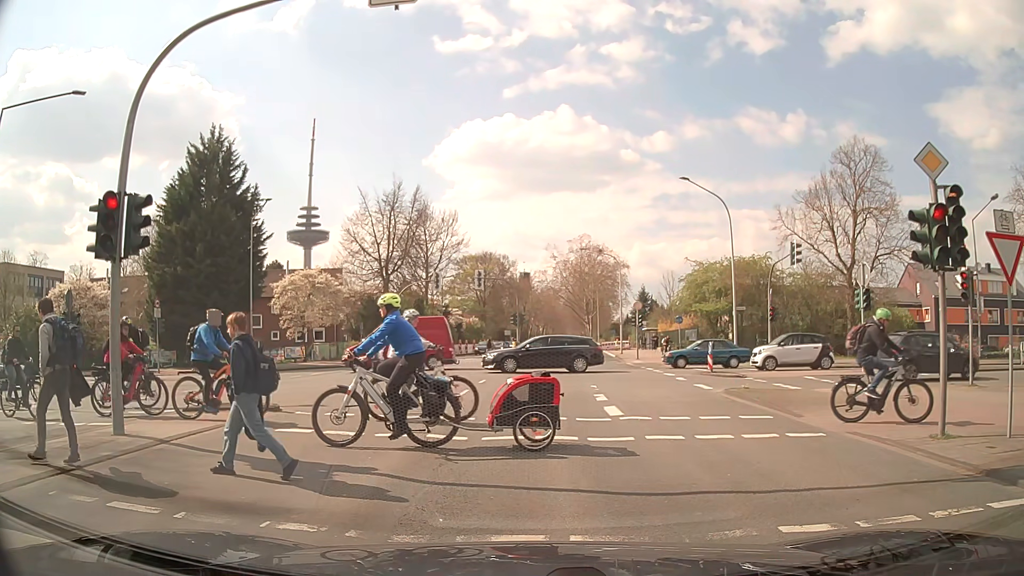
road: secondary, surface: asphalt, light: Day
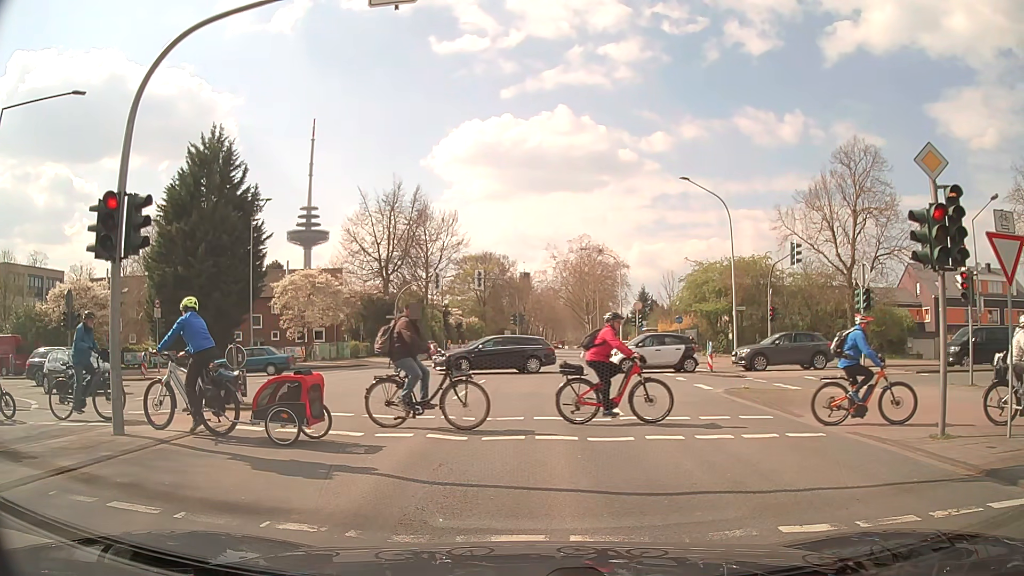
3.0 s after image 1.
(0.0, 0.0) m; 0°
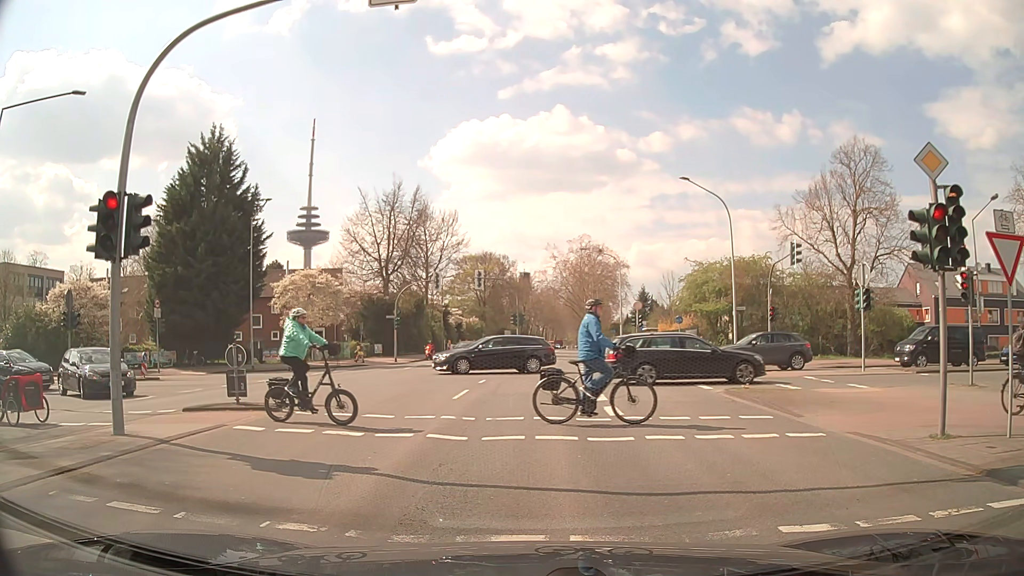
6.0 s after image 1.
(0.0, 0.0) m; 0°
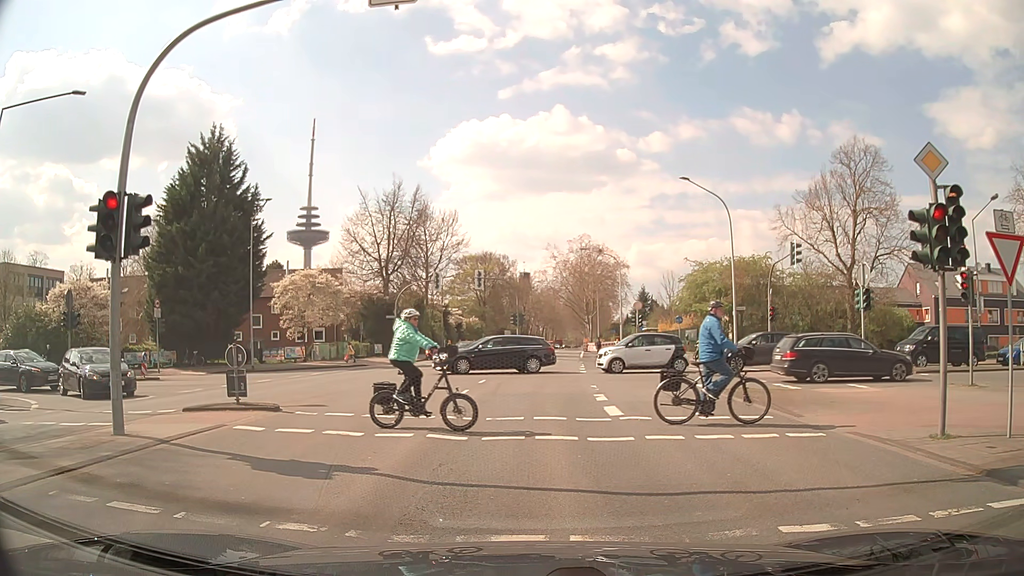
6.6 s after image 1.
(0.0, 0.0) m; 0°
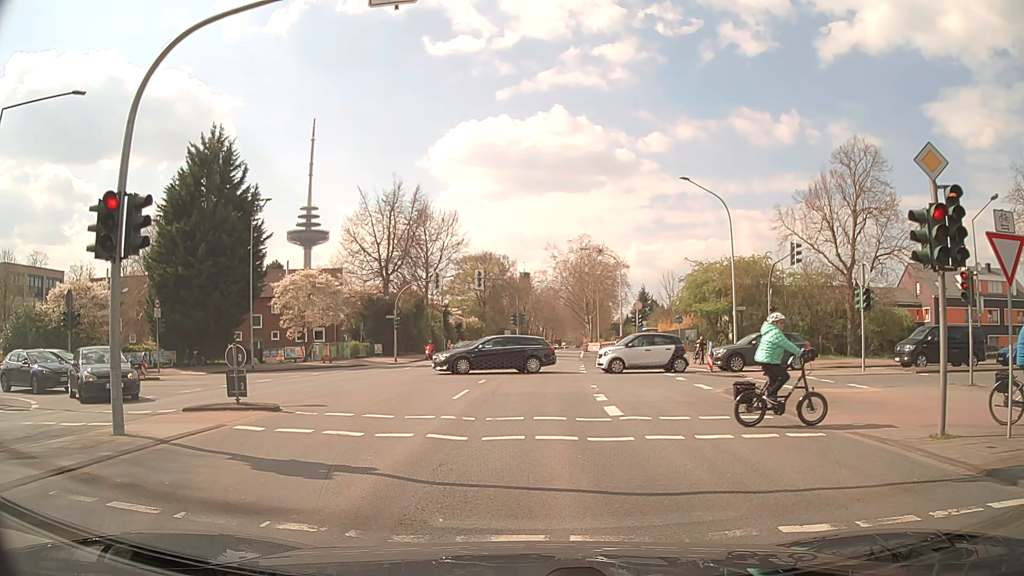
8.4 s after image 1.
(0.0, 0.0) m; 0°
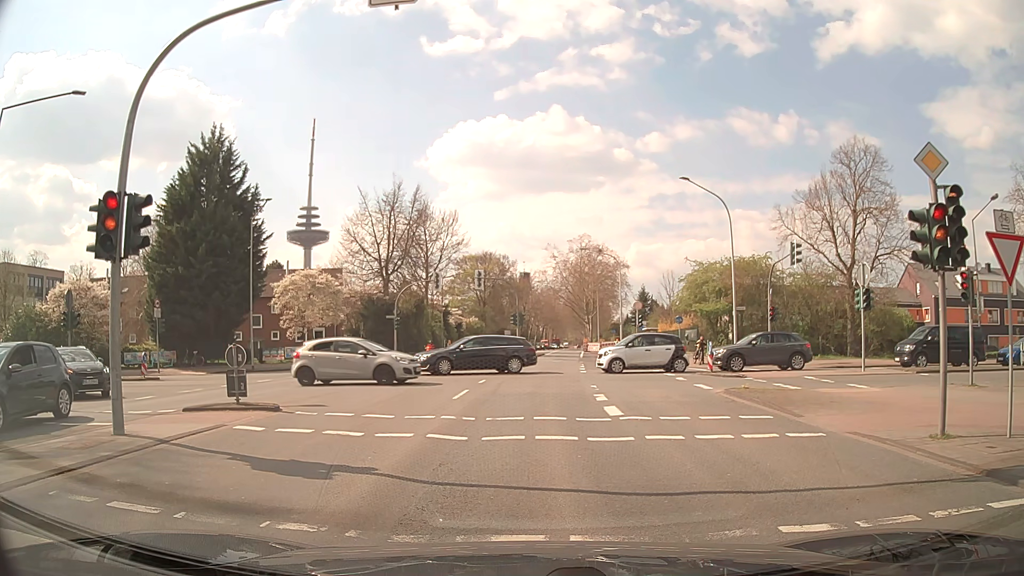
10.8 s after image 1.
(0.0, 0.0) m; 0°
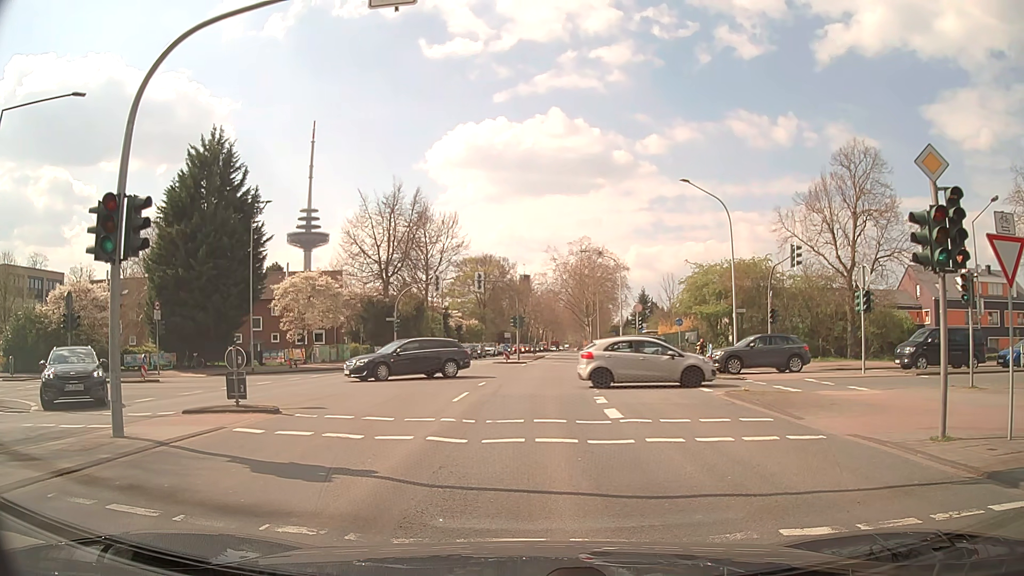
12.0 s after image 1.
(0.0, 0.0) m; 0°
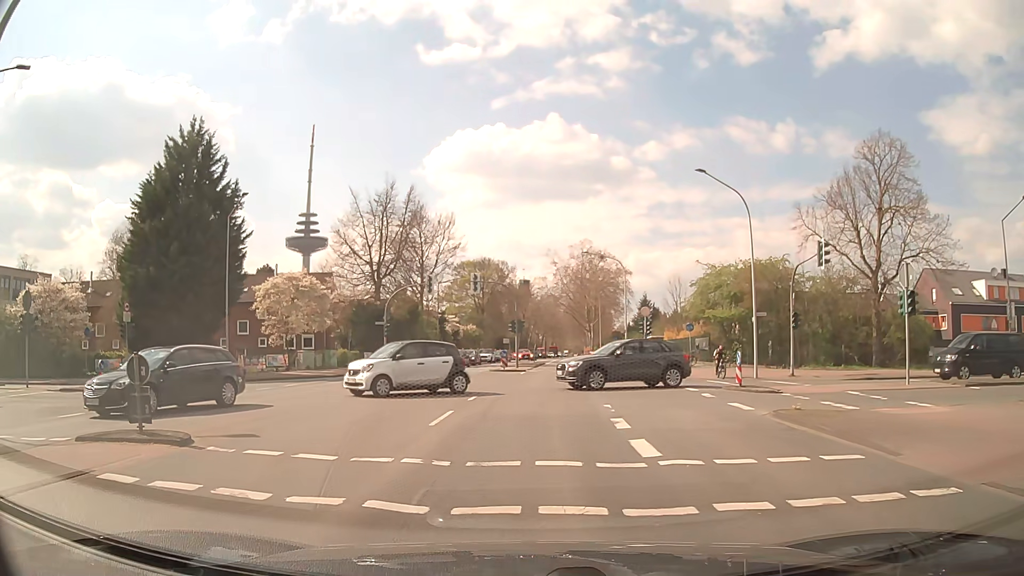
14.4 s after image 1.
(-0.1, +3.7) m; -2°
(0, +10) (+1, +20) (+1, +30) (+2, +40) (+3, +50) (+4, +60) (+5, +70) (+6, +80) (+7, +90) (+8, +100) m
